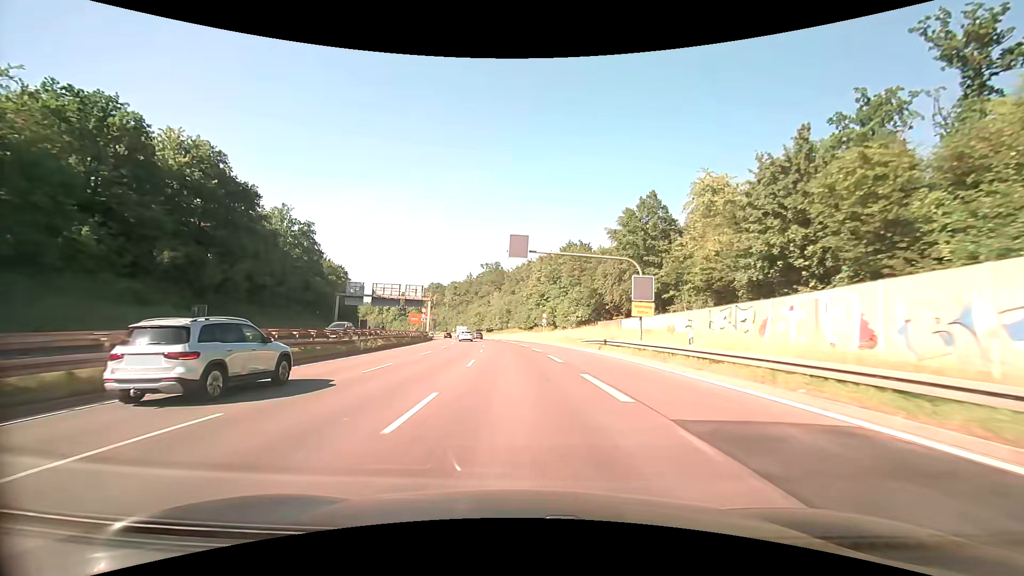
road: trunk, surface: asphalt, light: Day
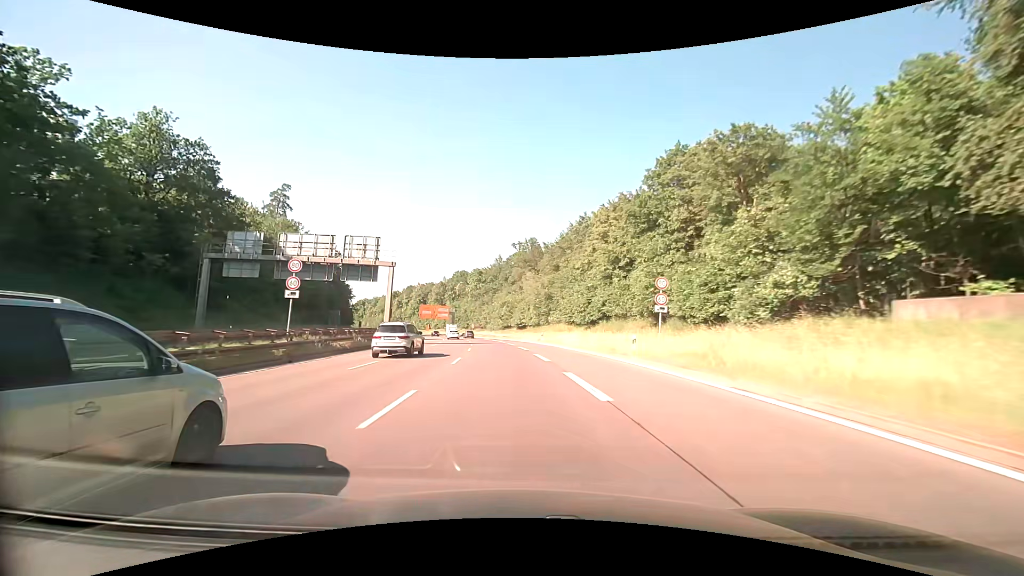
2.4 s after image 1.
(-1.9, +48.4) m; -4°
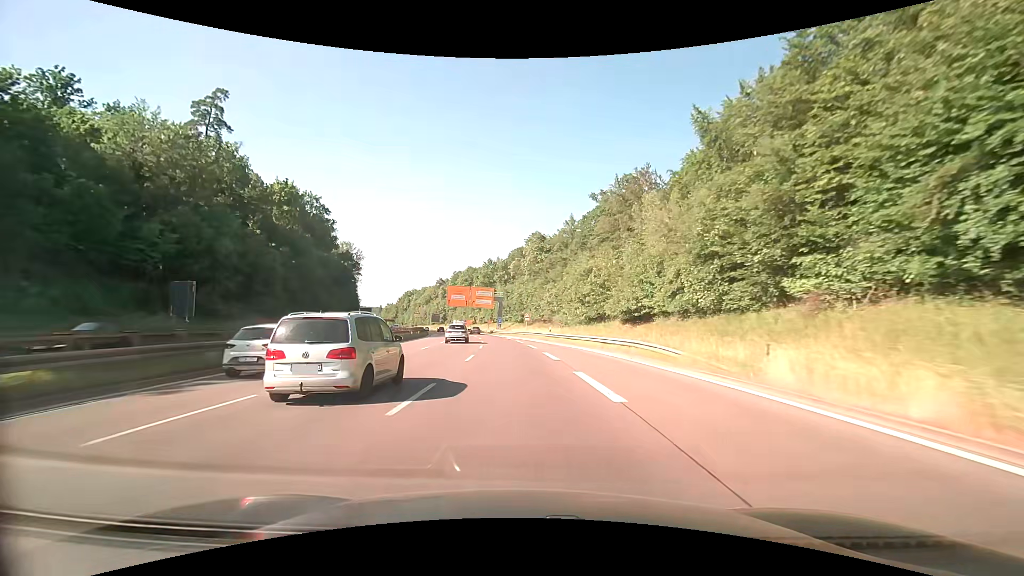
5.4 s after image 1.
(-4.5, +59.6) m; -8°
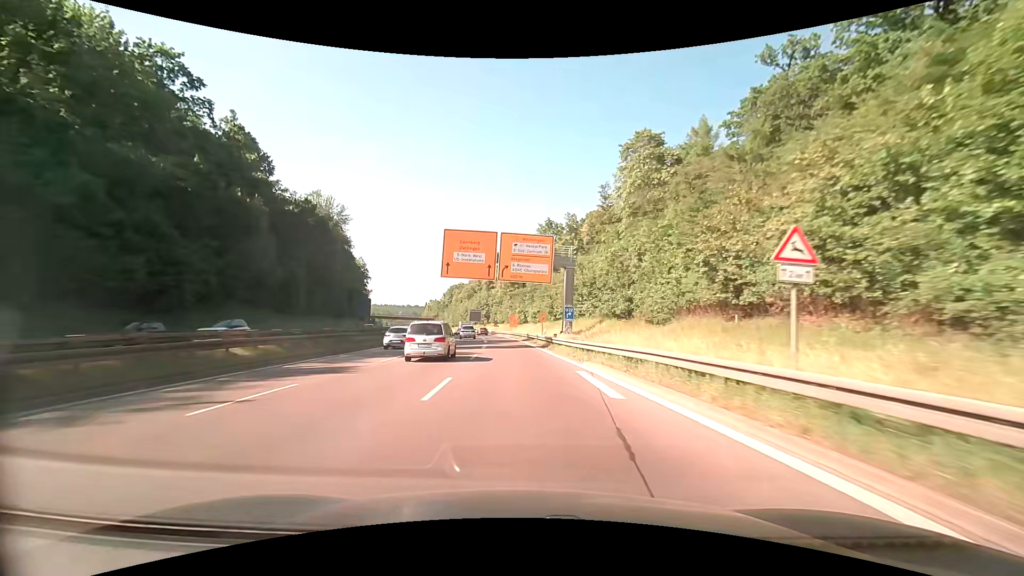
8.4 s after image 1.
(-3.6, +59.1) m; -7°
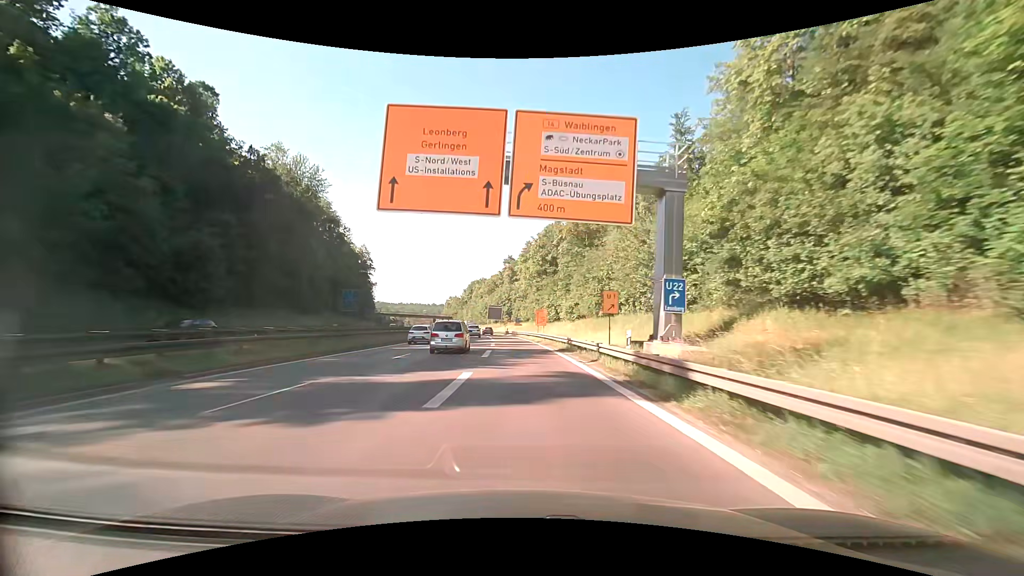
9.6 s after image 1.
(-0.8, +24.3) m; -3°
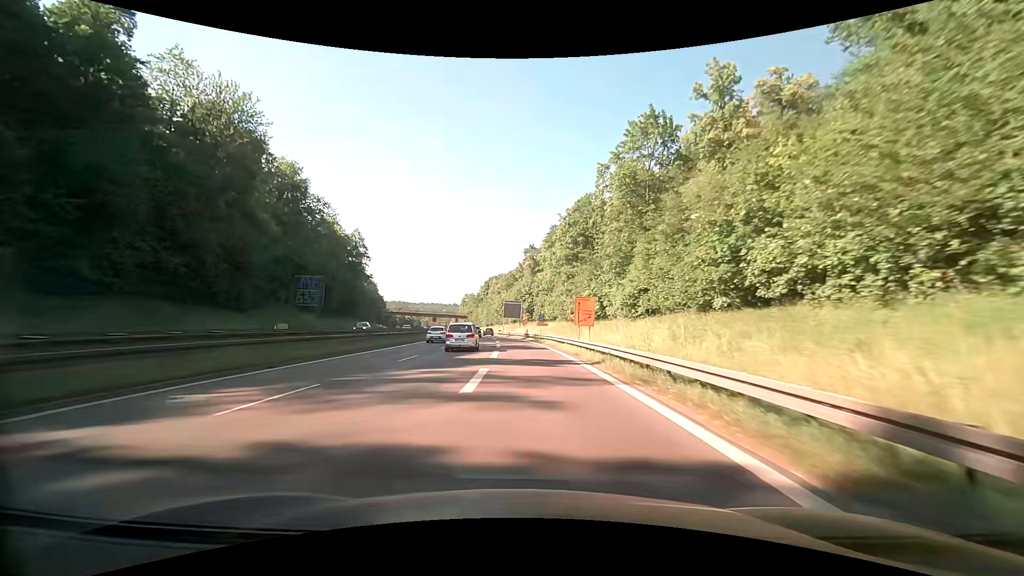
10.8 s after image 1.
(-0.5, +24.6) m; -2°
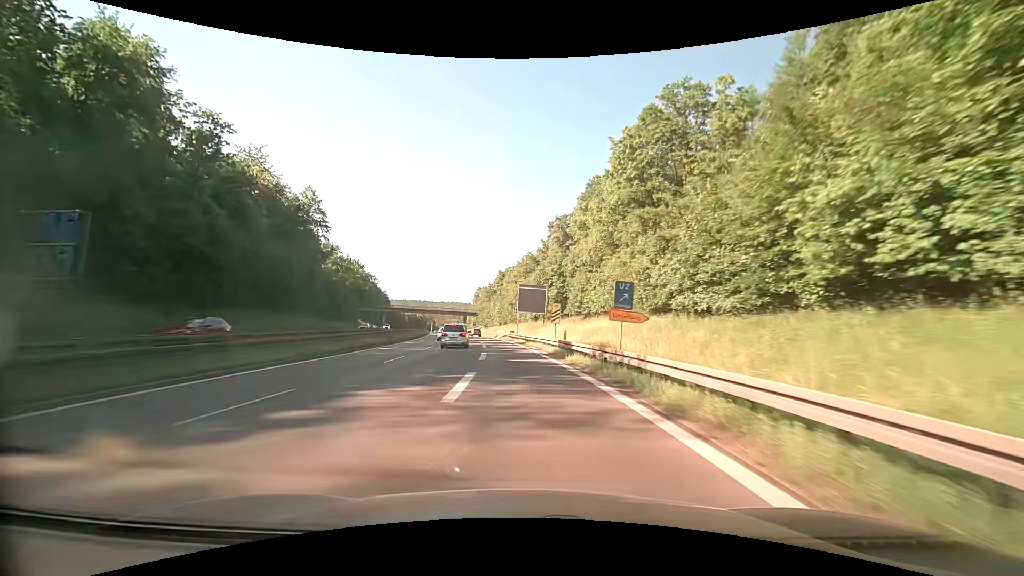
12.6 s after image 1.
(-0.8, +37.2) m; -3°
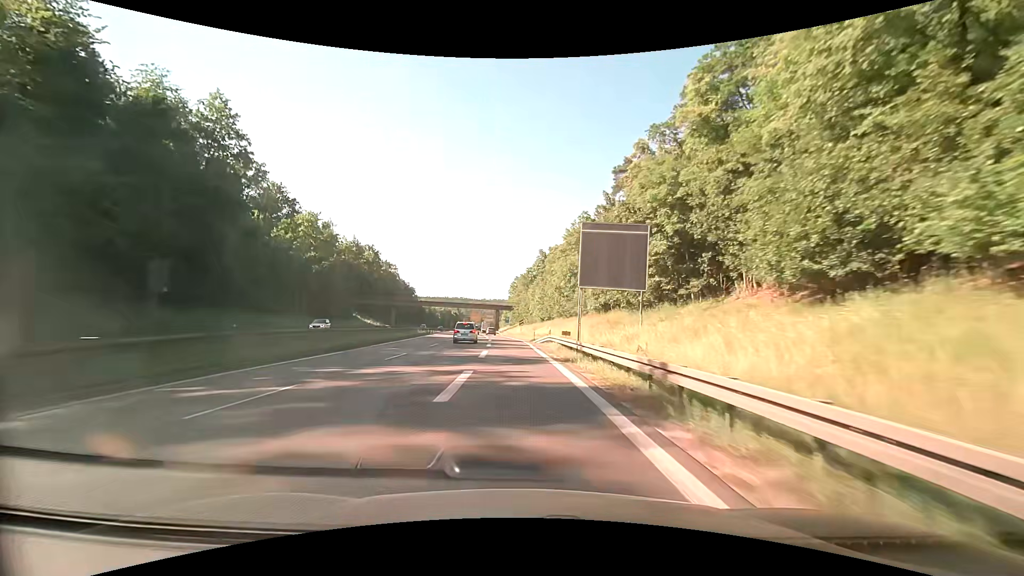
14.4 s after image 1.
(-1.4, +36.2) m; -5°
